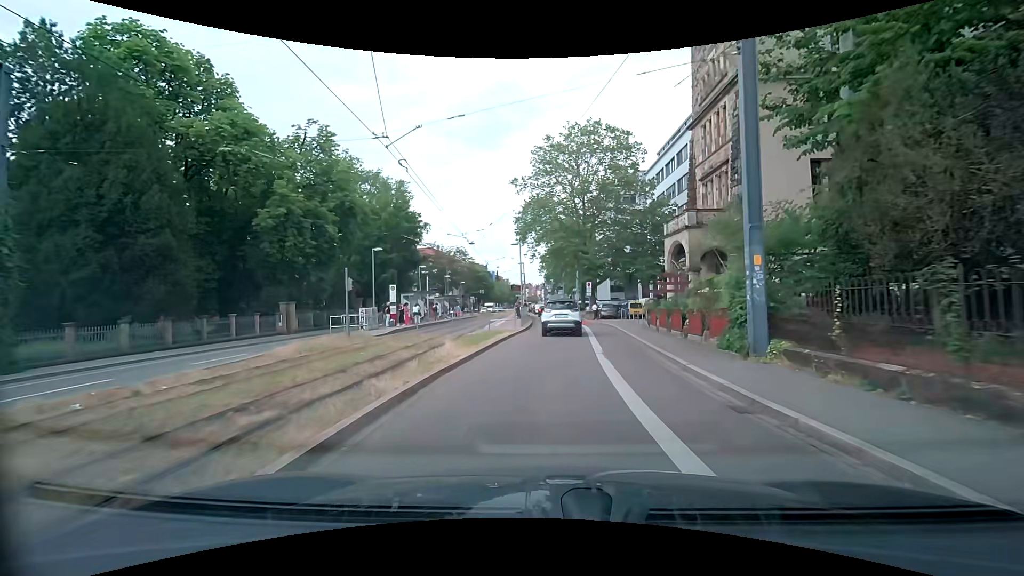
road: primary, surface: asphalt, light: Day
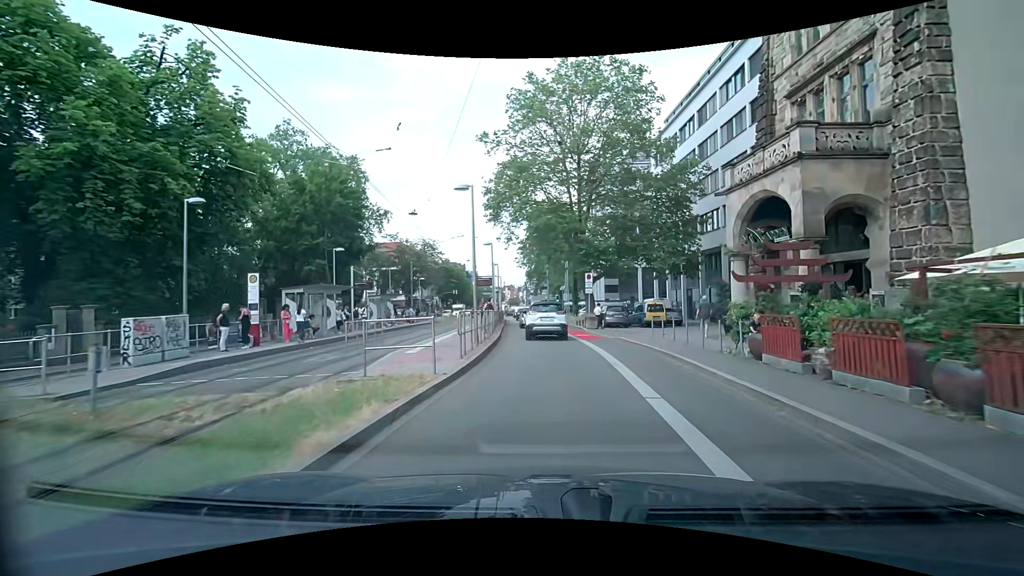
(0.0, +15.5) m; +1°
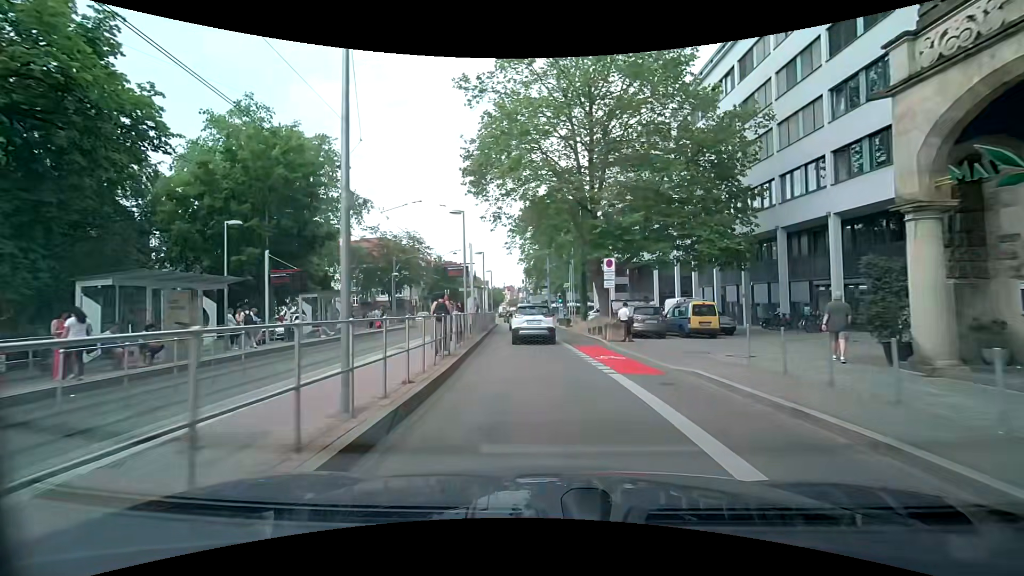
(+0.1, +10.4) m; 0°
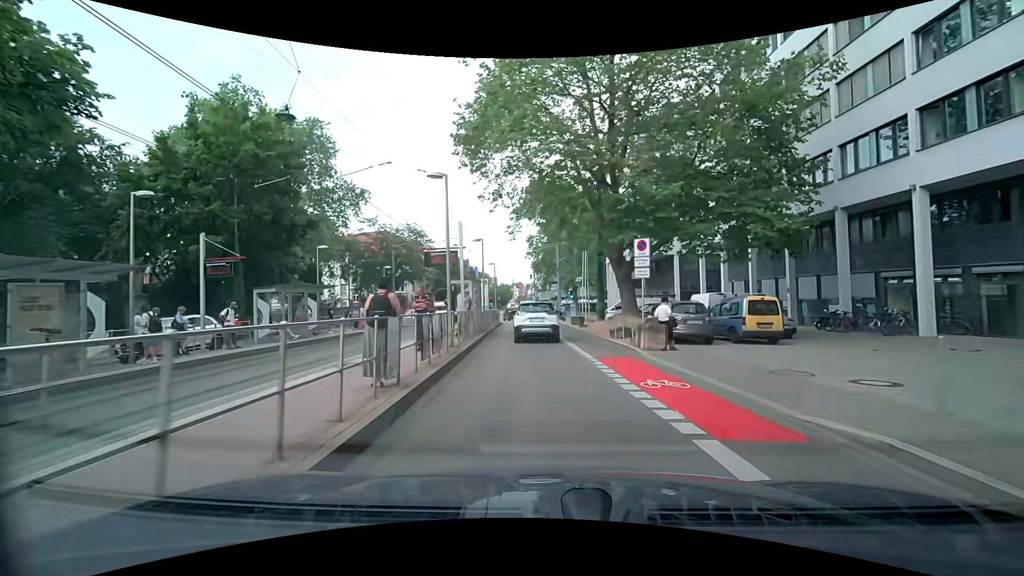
(-0.1, +5.2) m; -2°
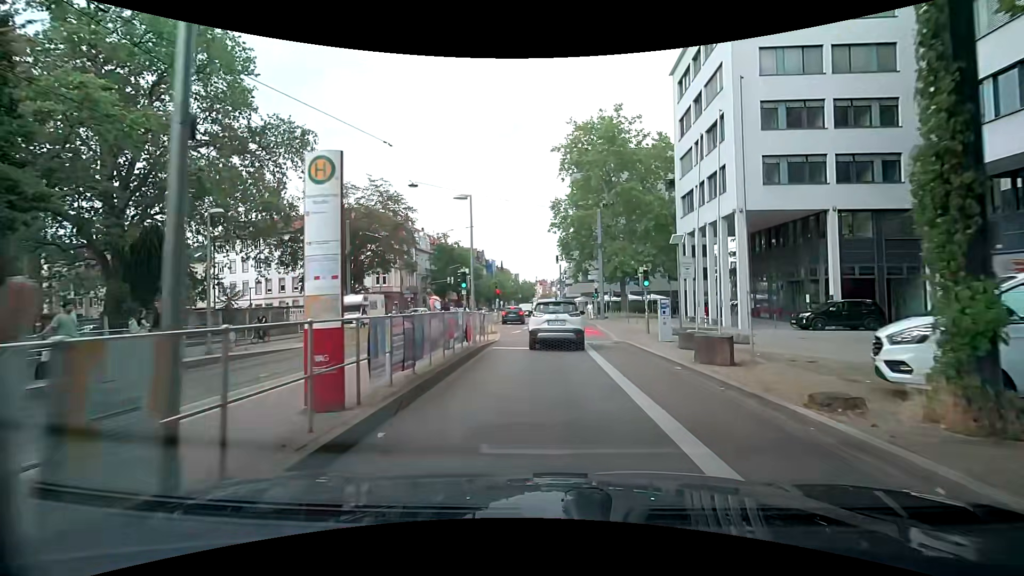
(-0.7, +25.6) m; -2°
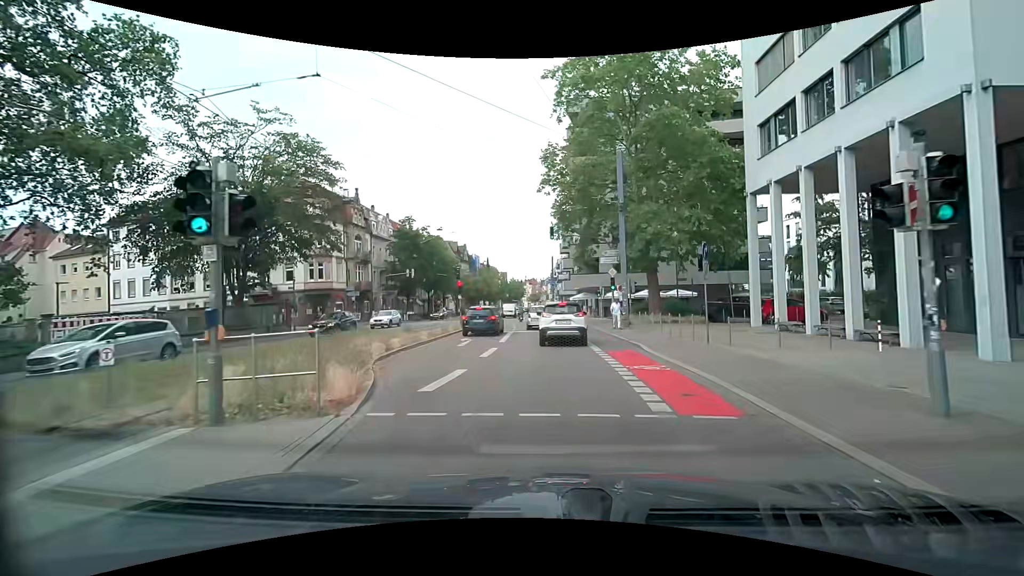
(0.0, +17.8) m; 0°
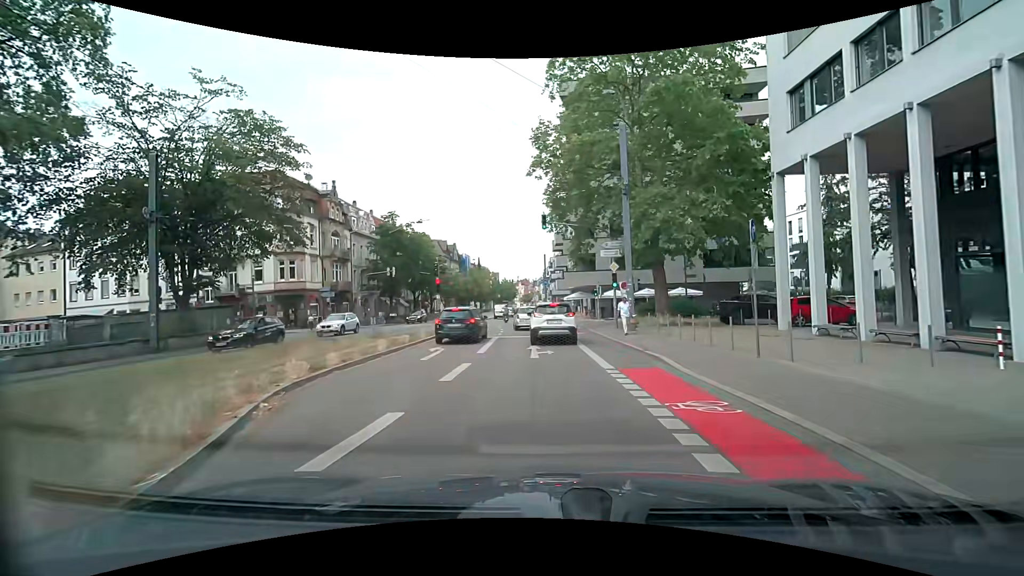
(0.0, +4.4) m; +1°
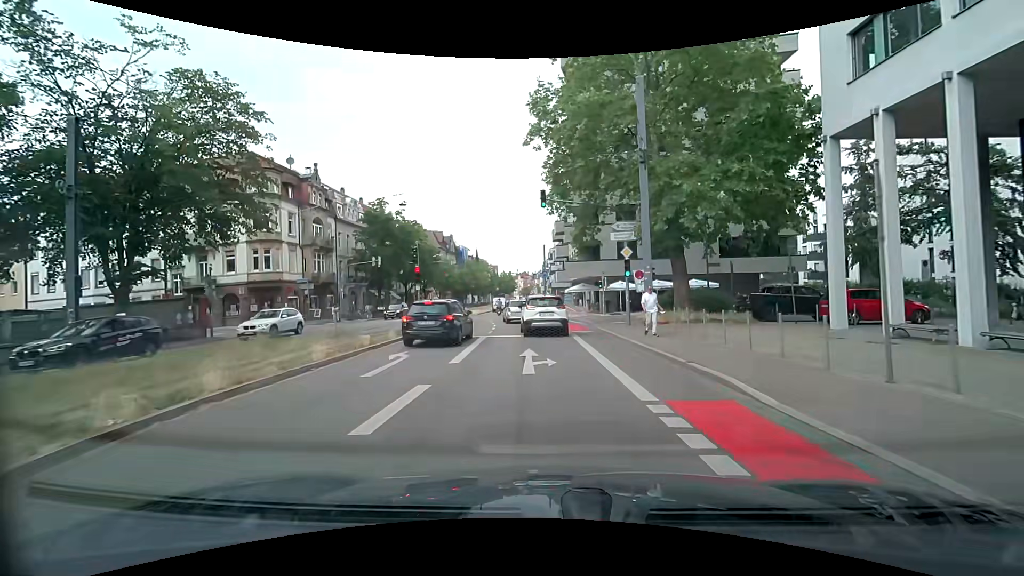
(0.0, +4.5) m; -1°
